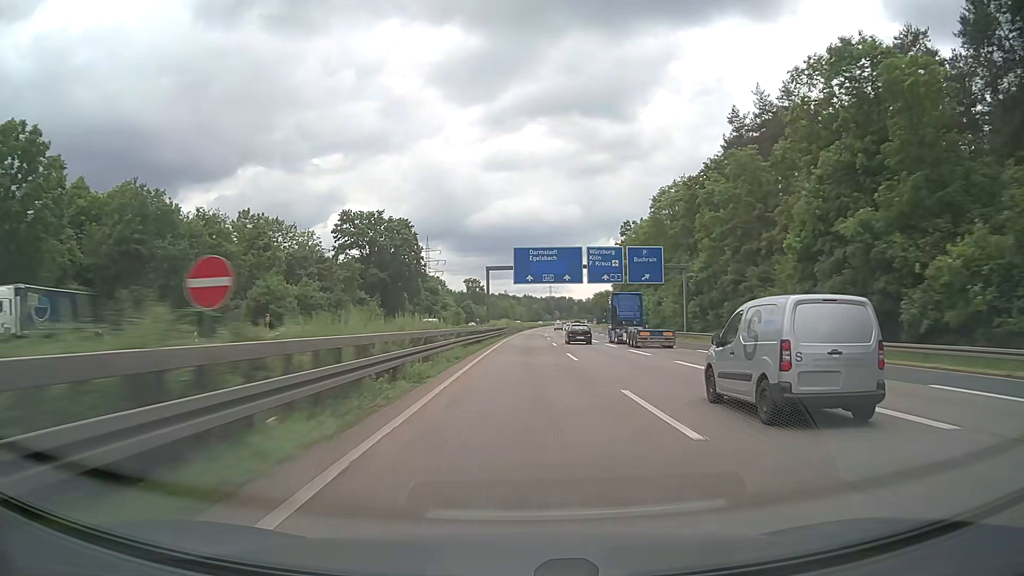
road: motorway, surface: asphalt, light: Day
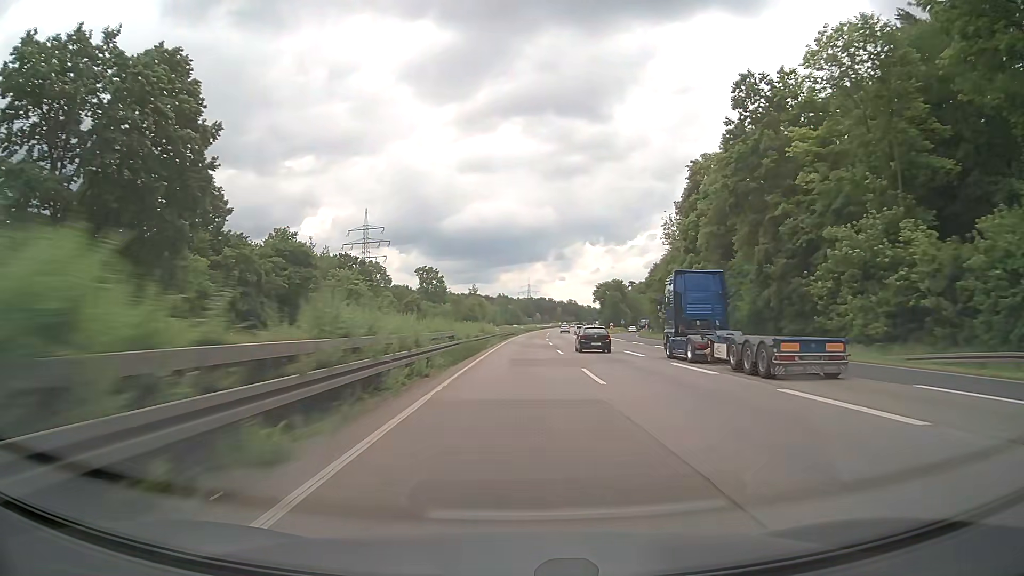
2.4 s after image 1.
(+1.4, +82.4) m; +2°
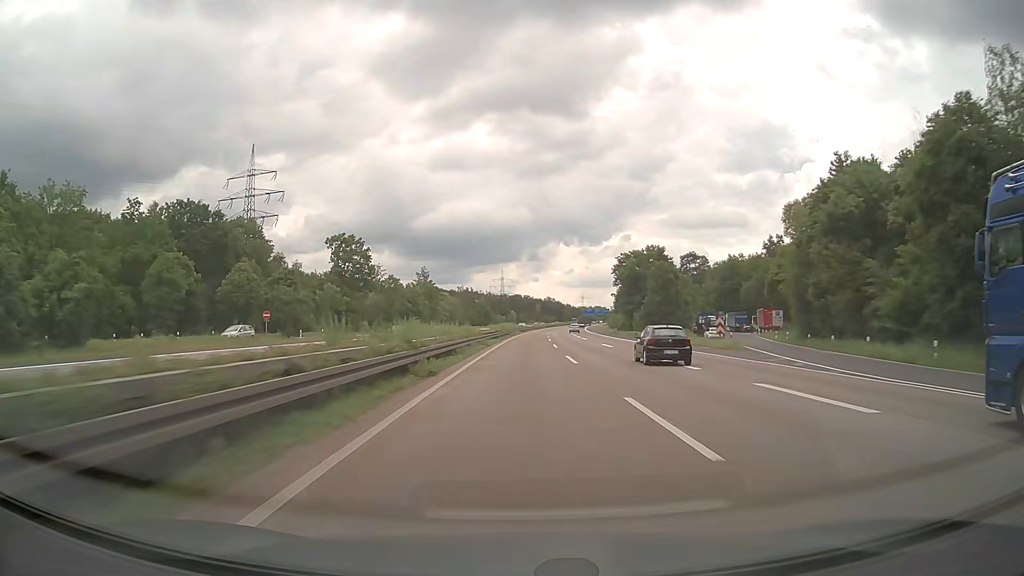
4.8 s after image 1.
(+1.4, +82.3) m; +2°
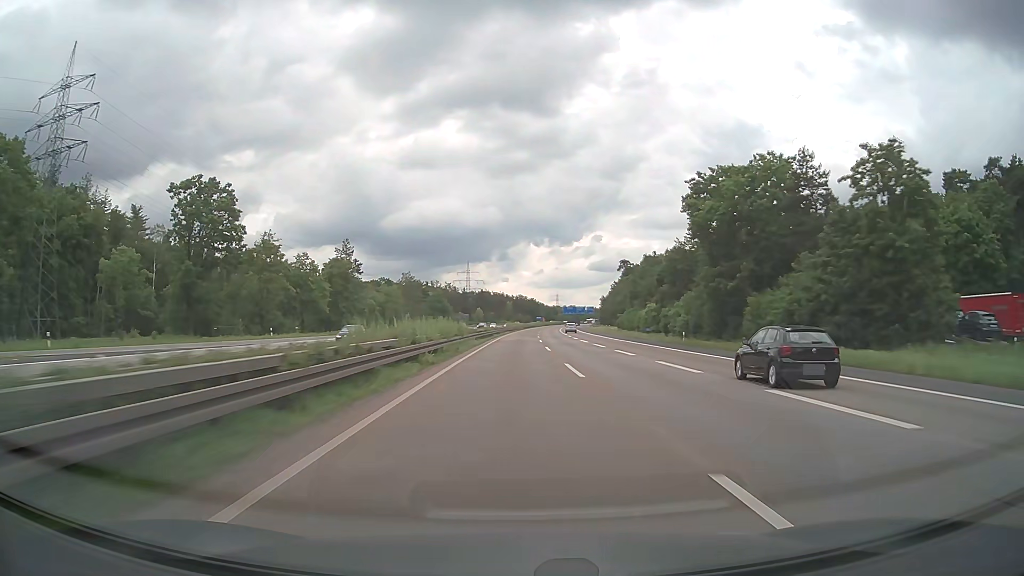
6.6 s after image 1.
(+1.2, +61.7) m; +2°
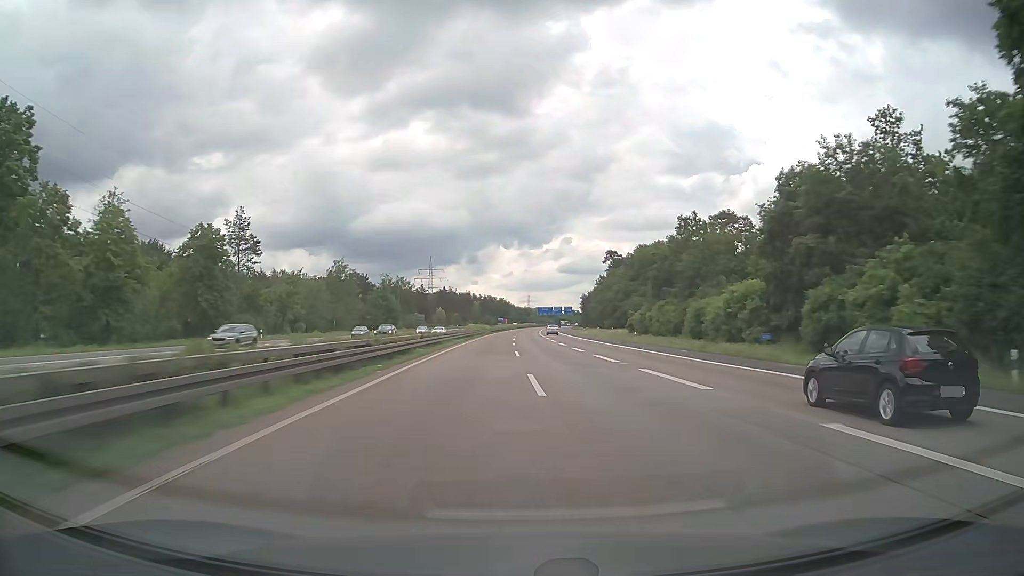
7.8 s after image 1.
(+0.9, +41.2) m; +3°
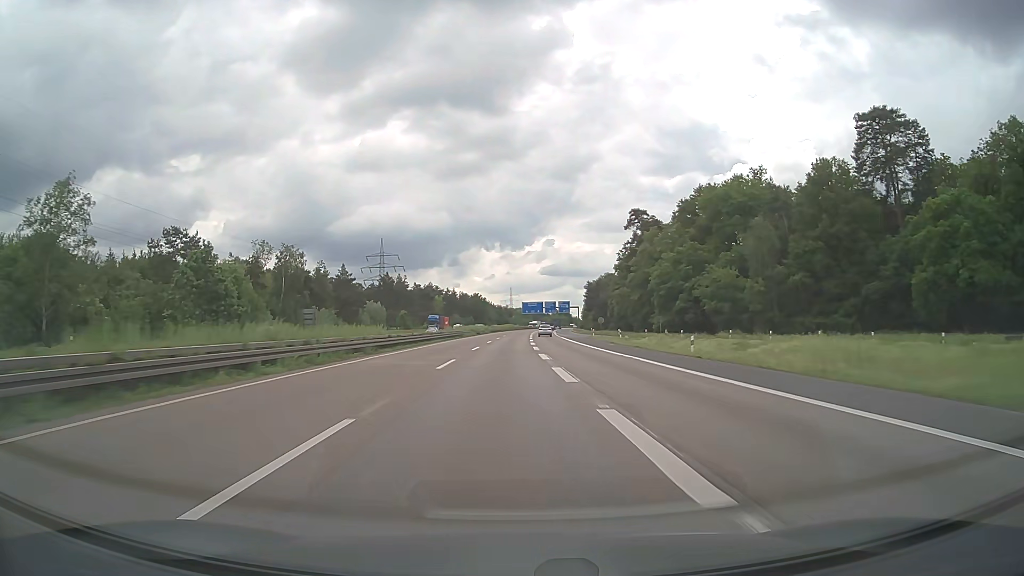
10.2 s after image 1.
(+2.1, +82.4) m; +2°
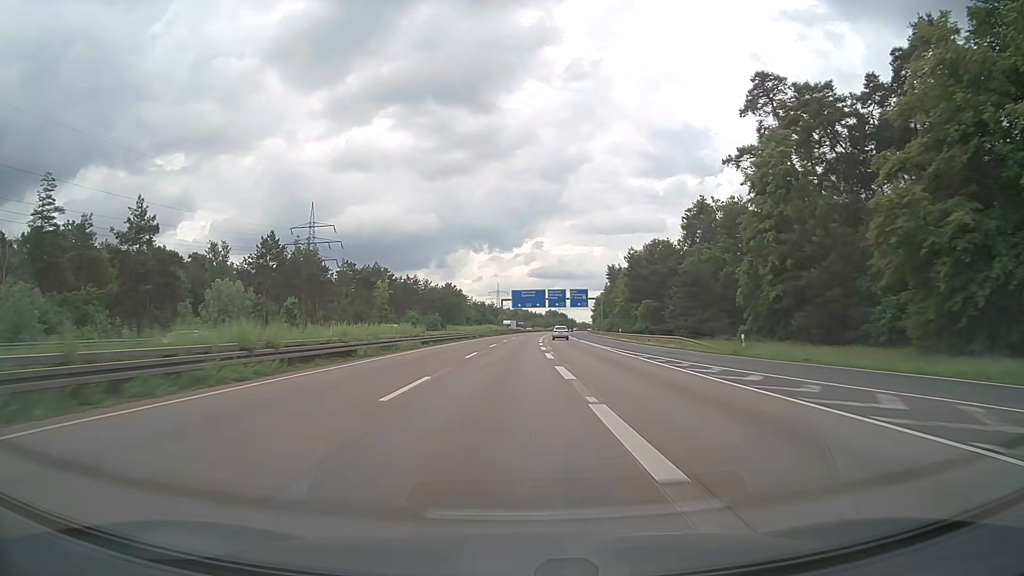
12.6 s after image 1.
(+0.1, +82.4) m; +1°
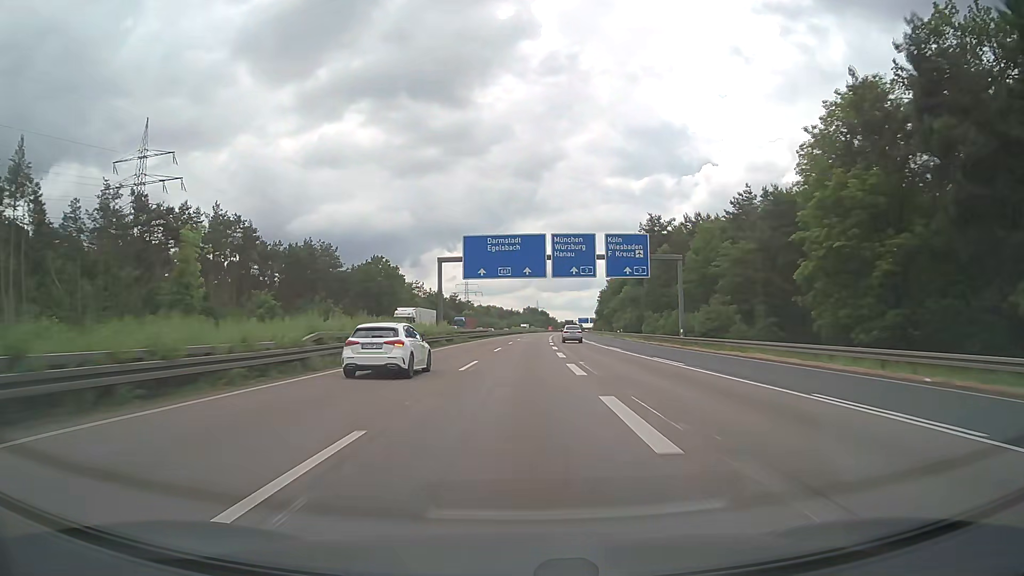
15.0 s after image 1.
(+1.4, +82.4) m; +2°
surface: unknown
(0, +10) (0, +20) (0, +30) (0, +40) (+1, +50) (+1, +60) (+1, +70) (+2, +80) (+2, +90) (+3, +100) m
